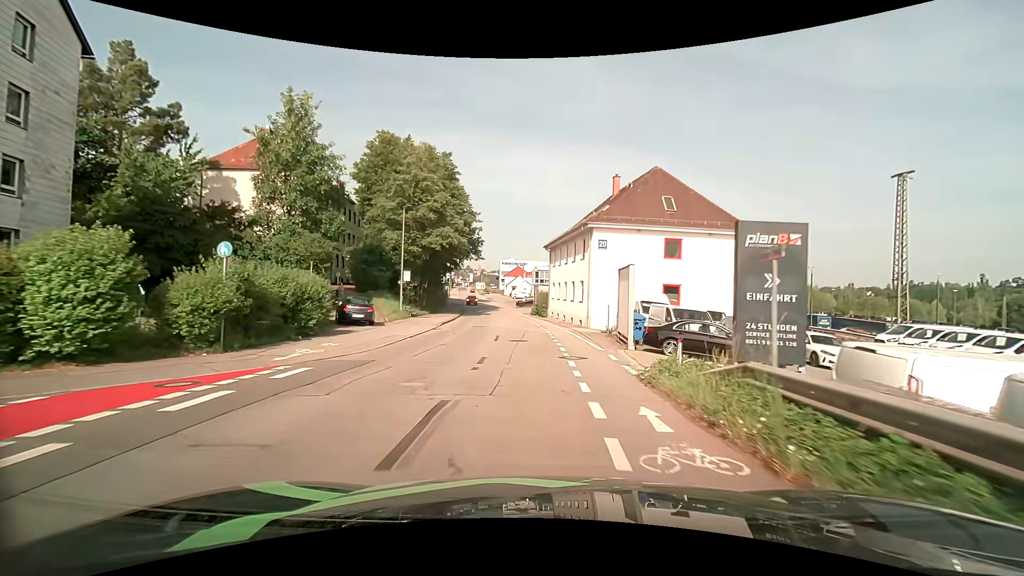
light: Day
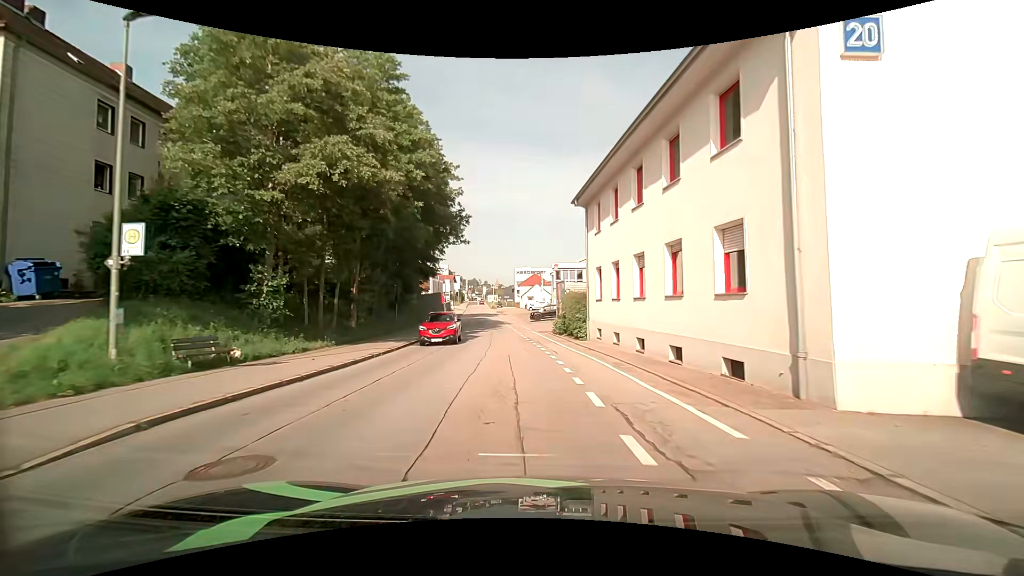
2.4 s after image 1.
(-0.3, +26.0) m; -2°
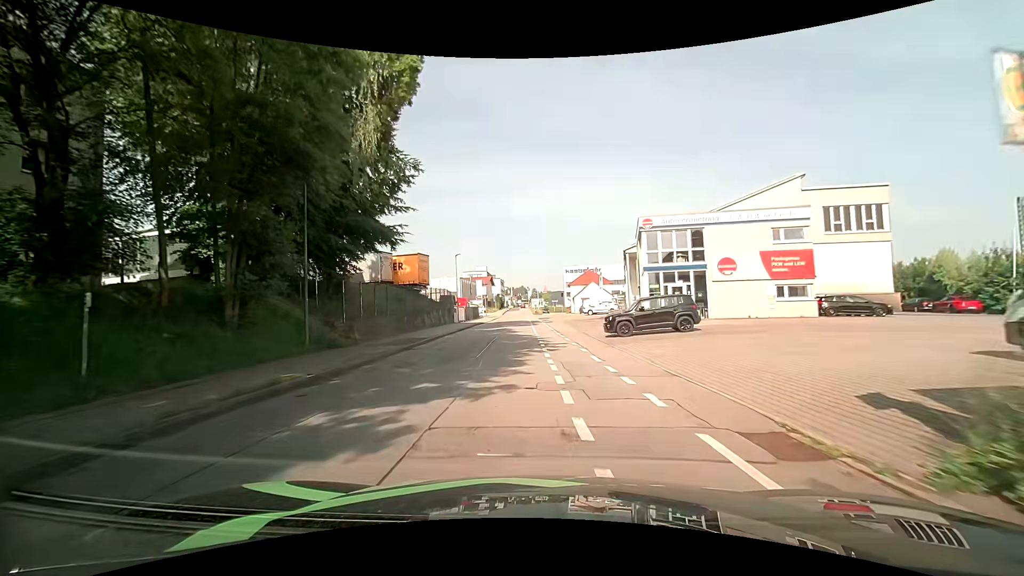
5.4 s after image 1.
(-1.7, +32.7) m; -5°
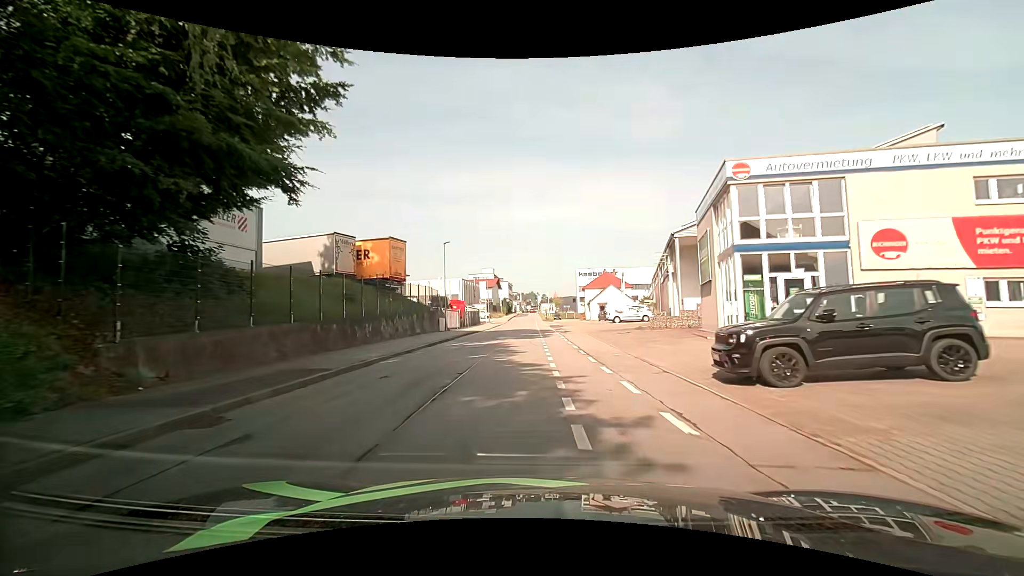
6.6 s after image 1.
(-0.5, +13.5) m; -2°
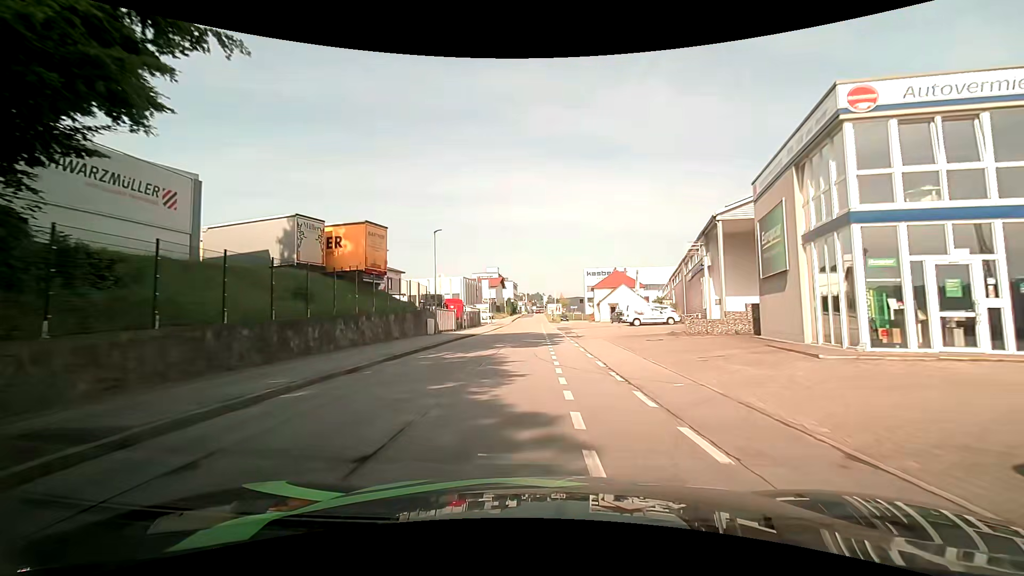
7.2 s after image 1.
(-0.1, +6.8) m; -2°
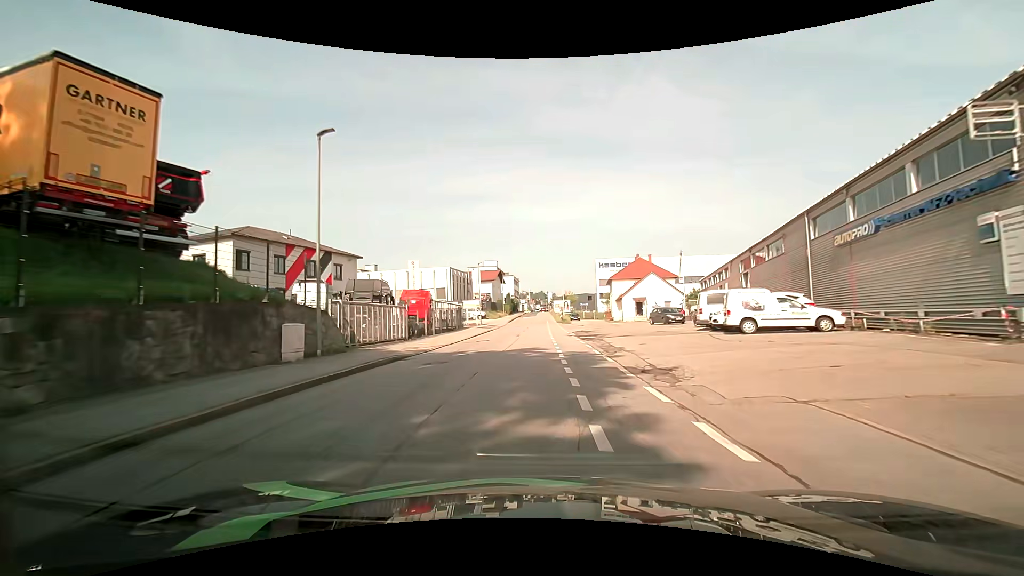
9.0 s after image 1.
(+0.2, +21.1) m; +1°
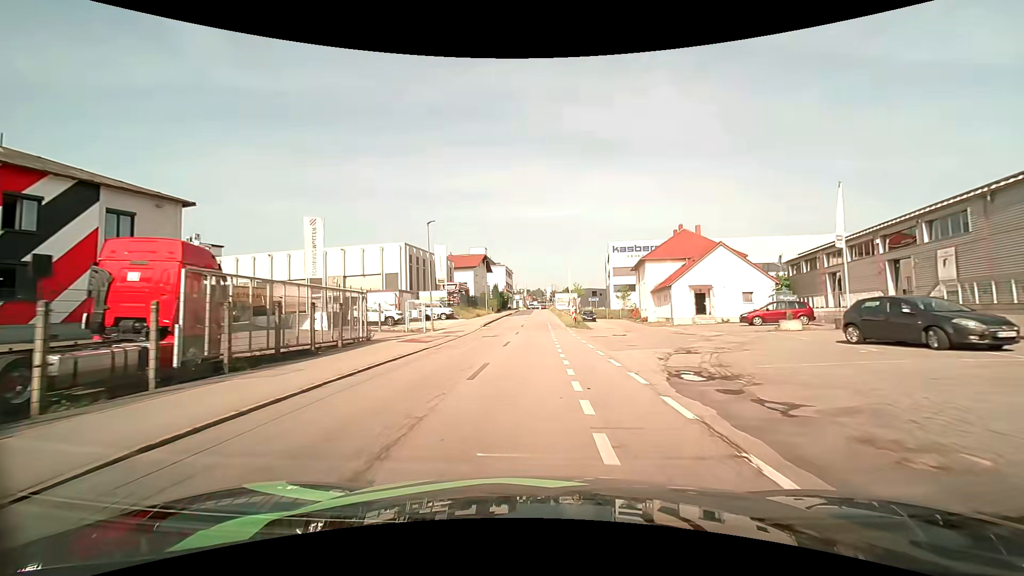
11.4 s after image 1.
(0.0, +28.7) m; 0°
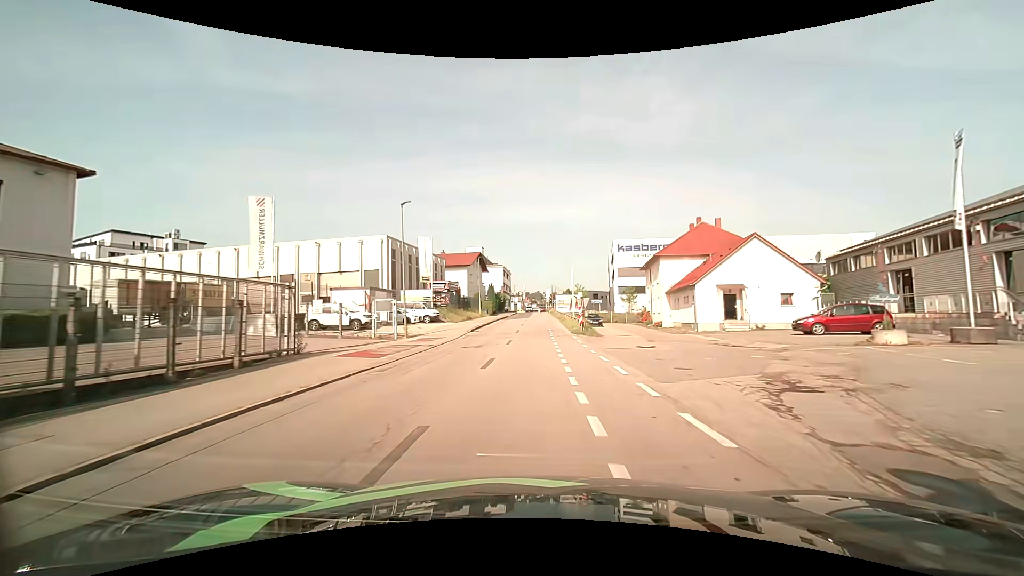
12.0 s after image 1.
(0.0, +7.1) m; 0°
(0, +10) (0, +20) (0, +30) (0, +40) (0, +50) (0, +60) (0, +70) (0, +80) (0, +90) (0, +100) m
